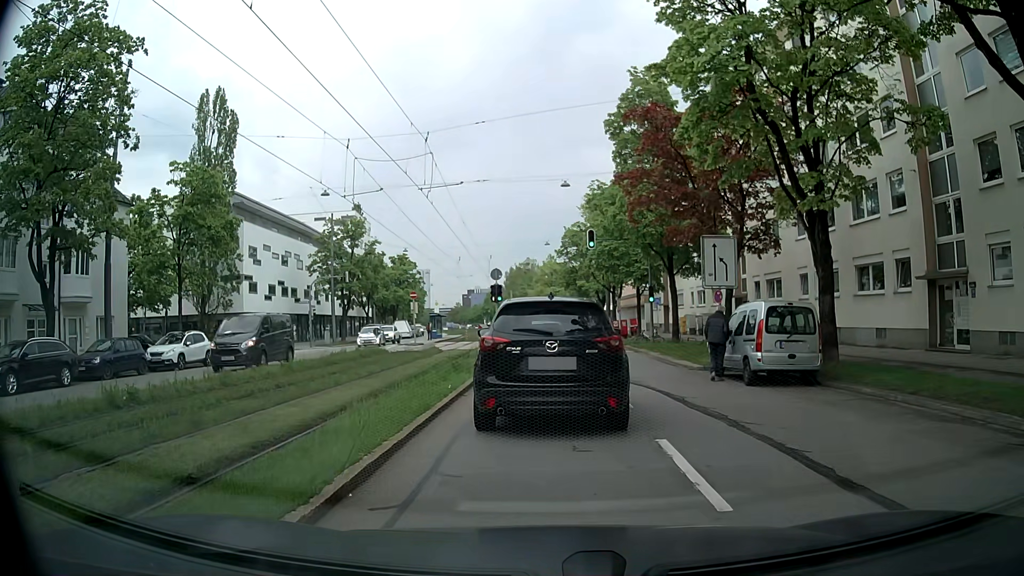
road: secondary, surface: asphalt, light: Day
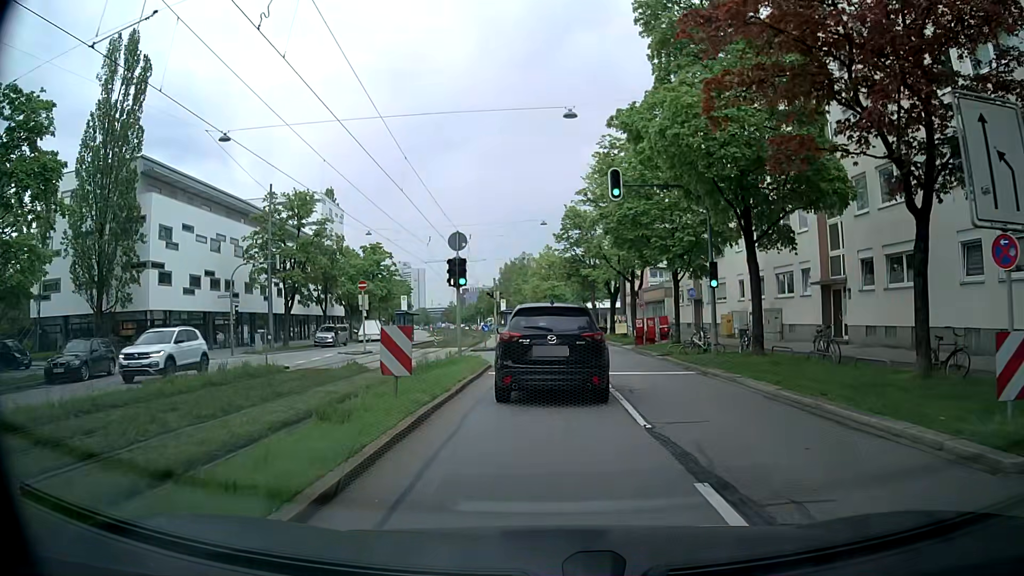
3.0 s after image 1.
(-0.2, +14.6) m; 0°
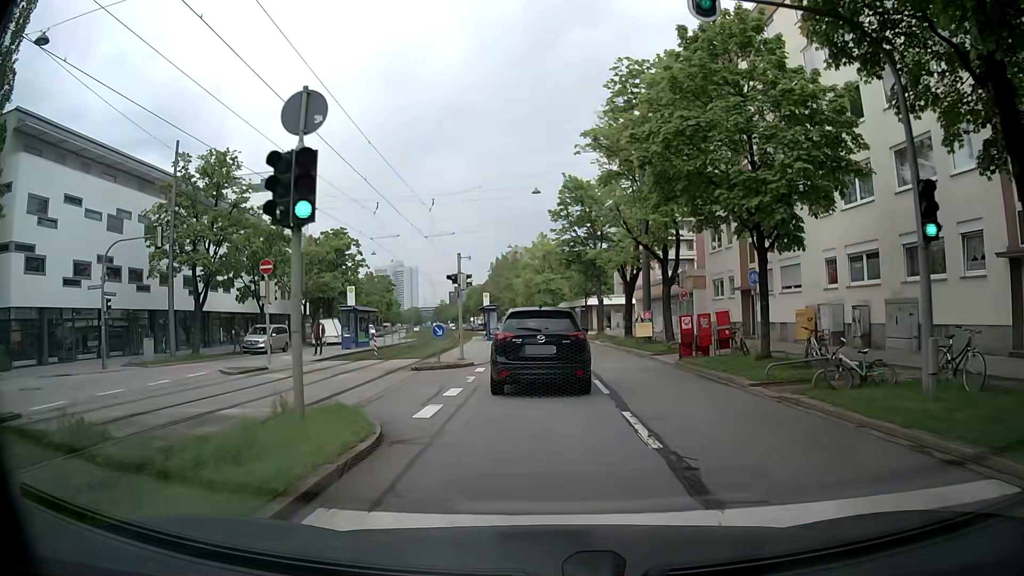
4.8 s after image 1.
(-0.2, +13.6) m; -1°
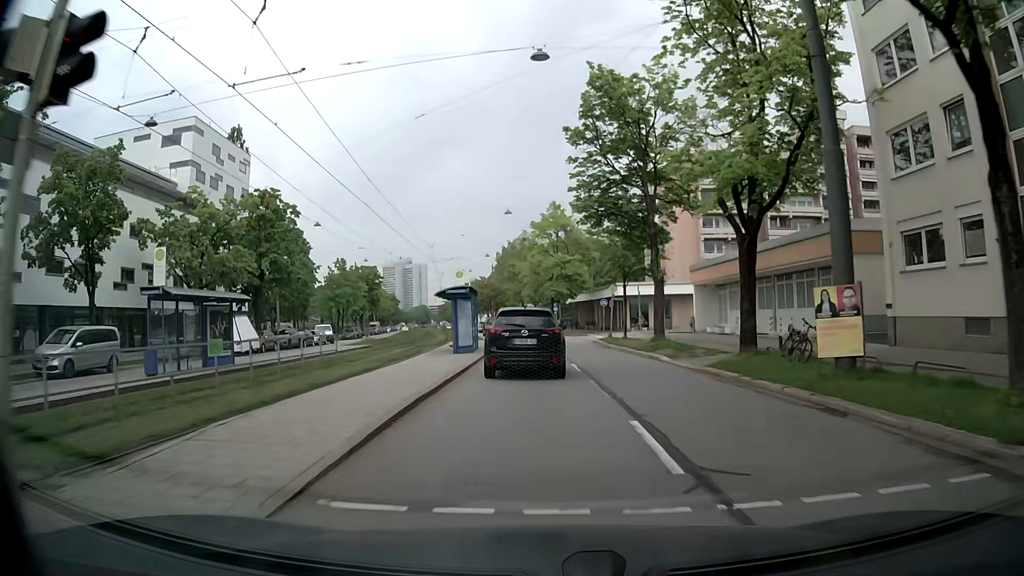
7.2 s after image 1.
(-0.1, +22.4) m; -1°
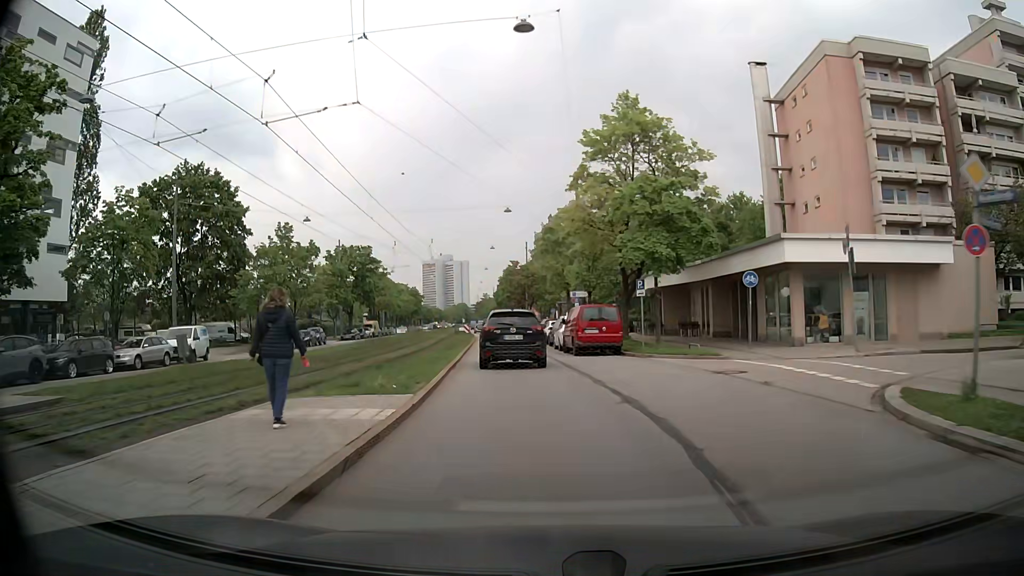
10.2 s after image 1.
(-1.2, +34.2) m; -4°
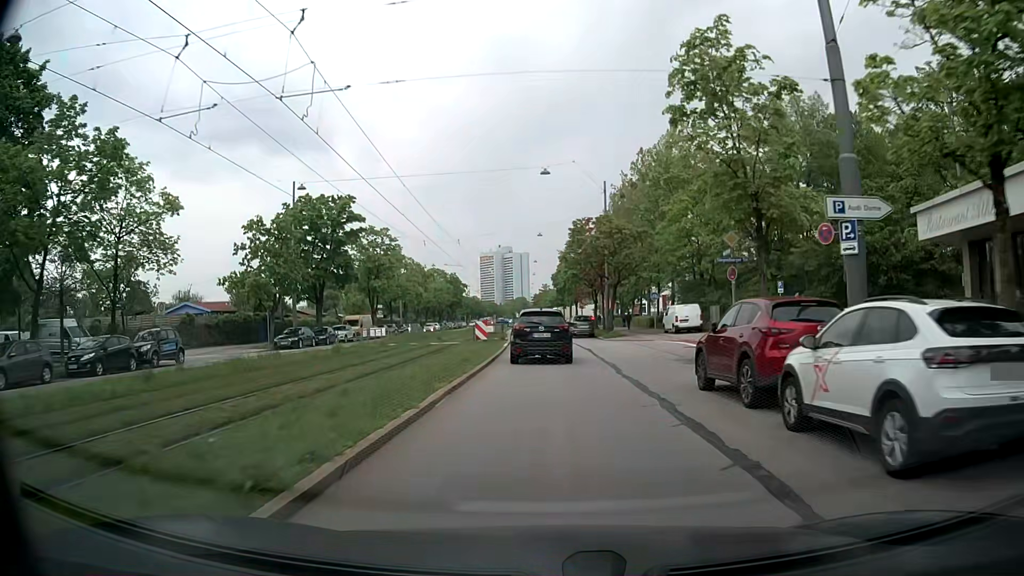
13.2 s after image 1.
(-2.1, +37.4) m; -4°
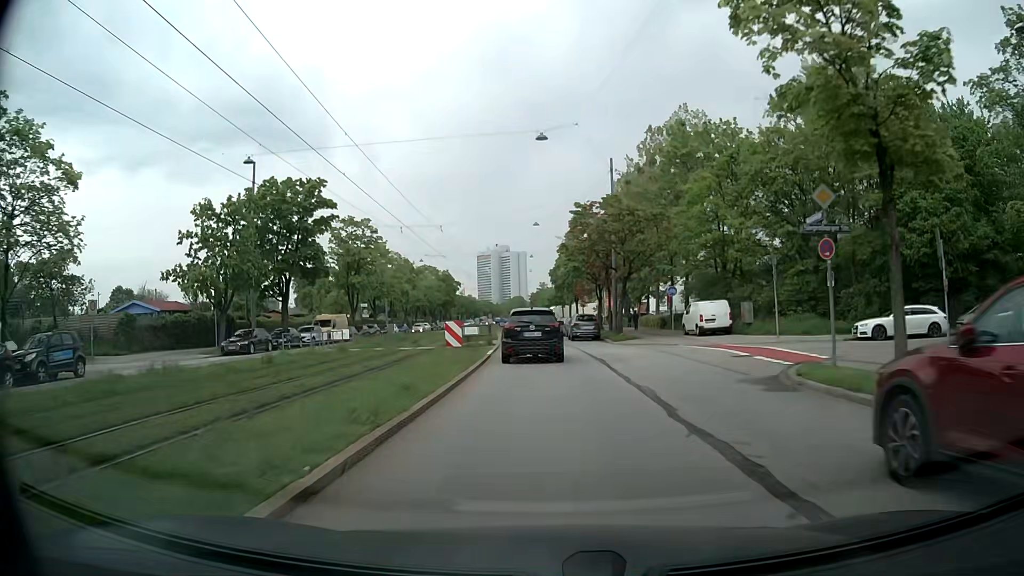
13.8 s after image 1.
(-0.1, +7.7) m; 0°
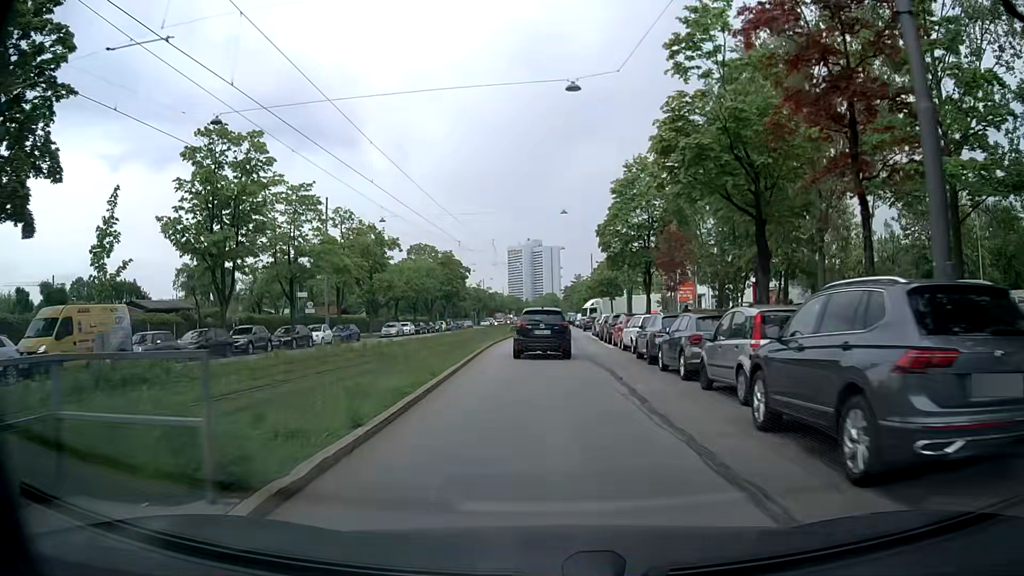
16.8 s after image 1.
(-0.8, +36.7) m; -3°
(0, +10) (0, +20) (0, +30) (0, +40) (0, +50) (0, +60) (0, +70) (0, +80) (+1, +90) (+1, +100) m
